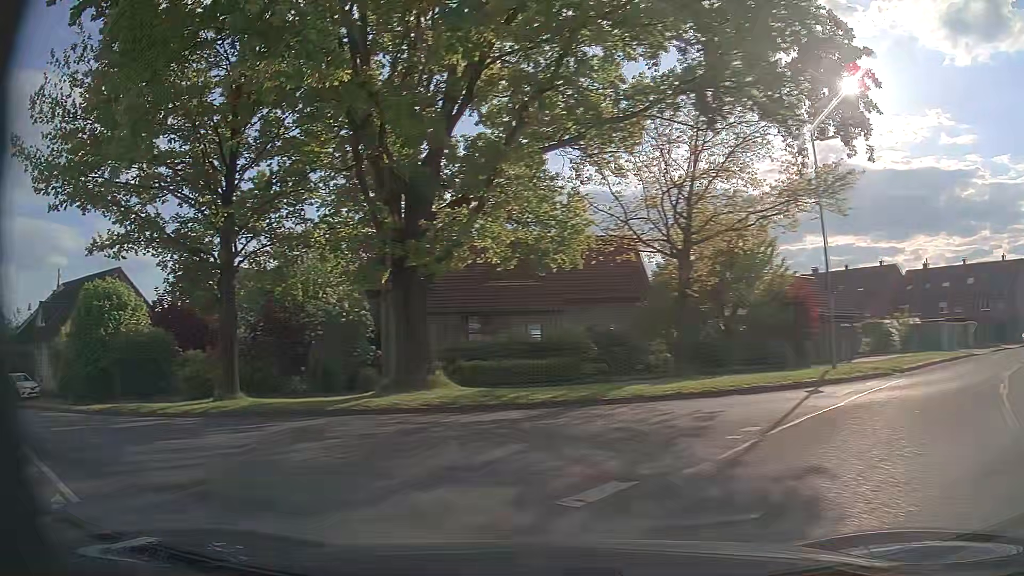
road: tertiary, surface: asphalt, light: Day
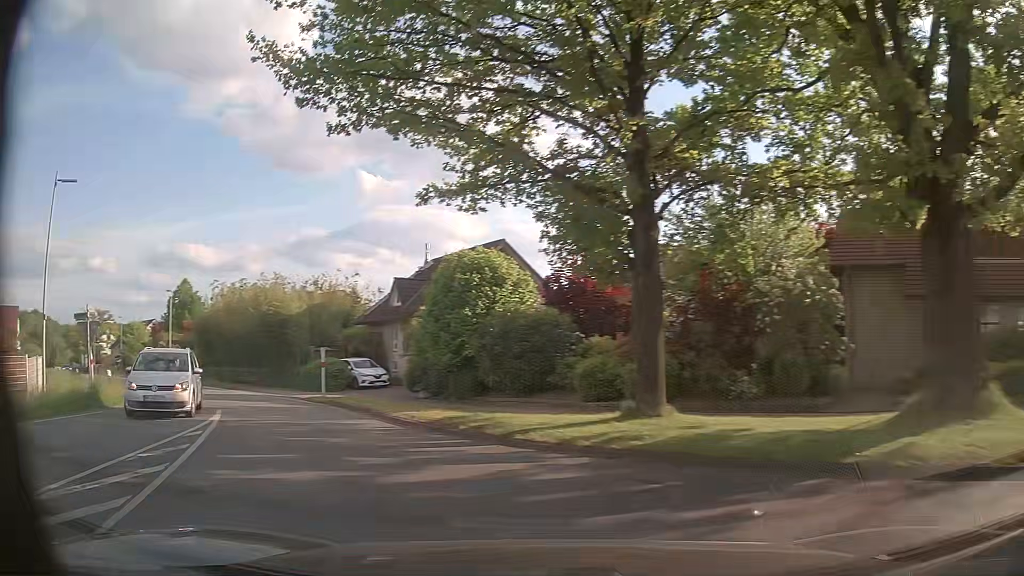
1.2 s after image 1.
(-2.3, +6.8) m; -35°
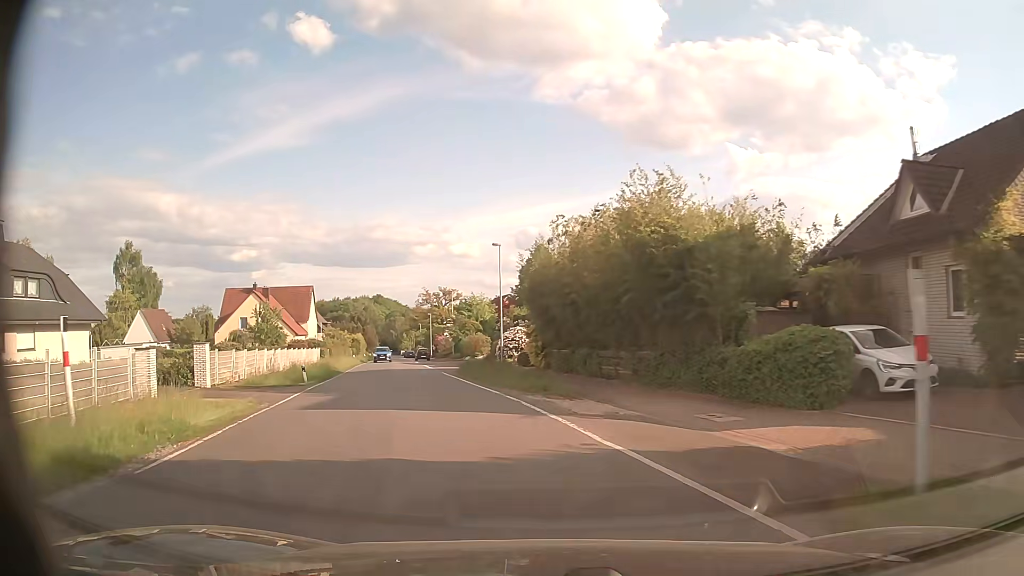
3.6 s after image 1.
(-7.8, +18.6) m; -34°
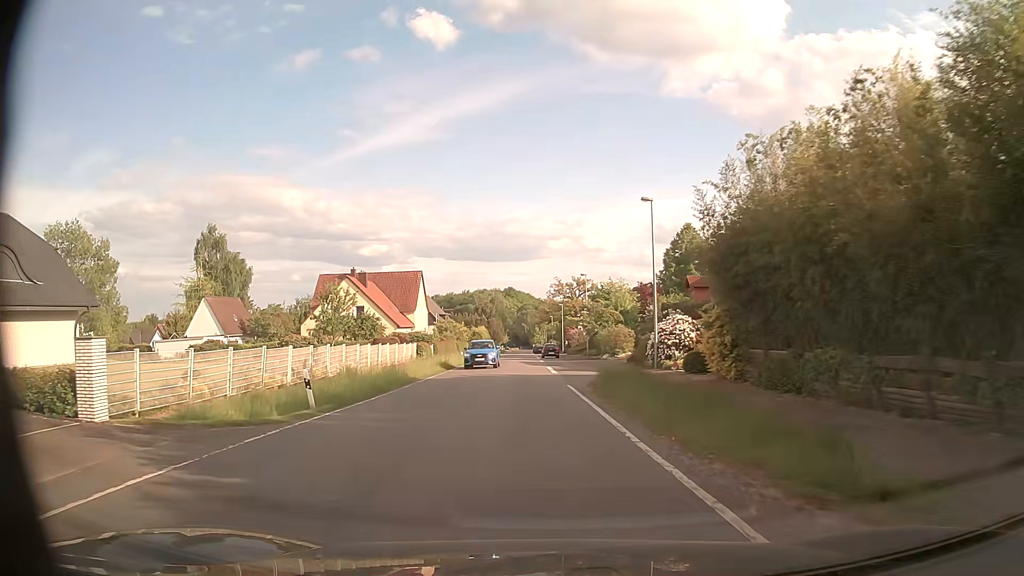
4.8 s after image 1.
(-1.6, +13.6) m; -12°
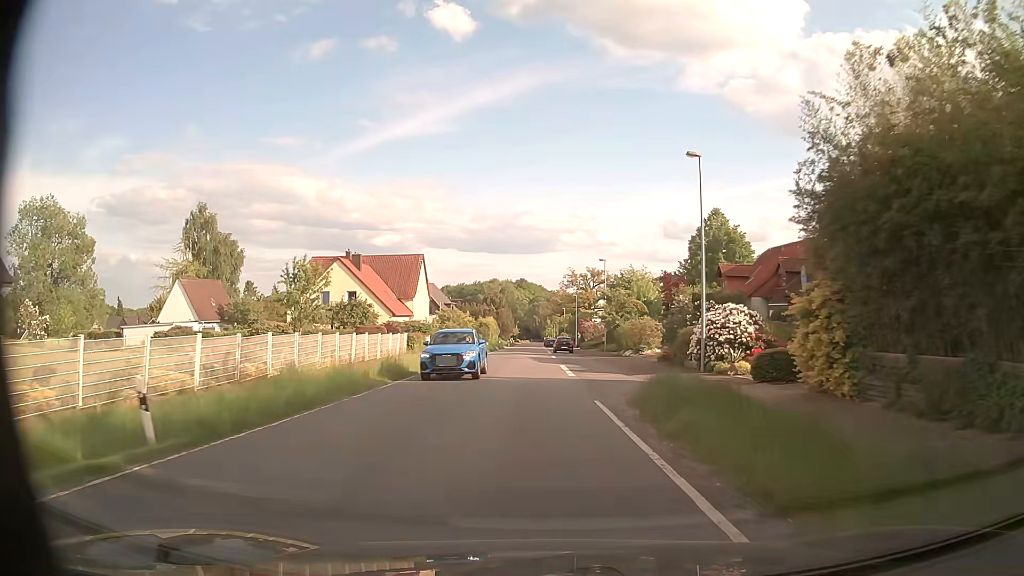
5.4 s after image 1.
(-0.2, +7.6) m; -1°
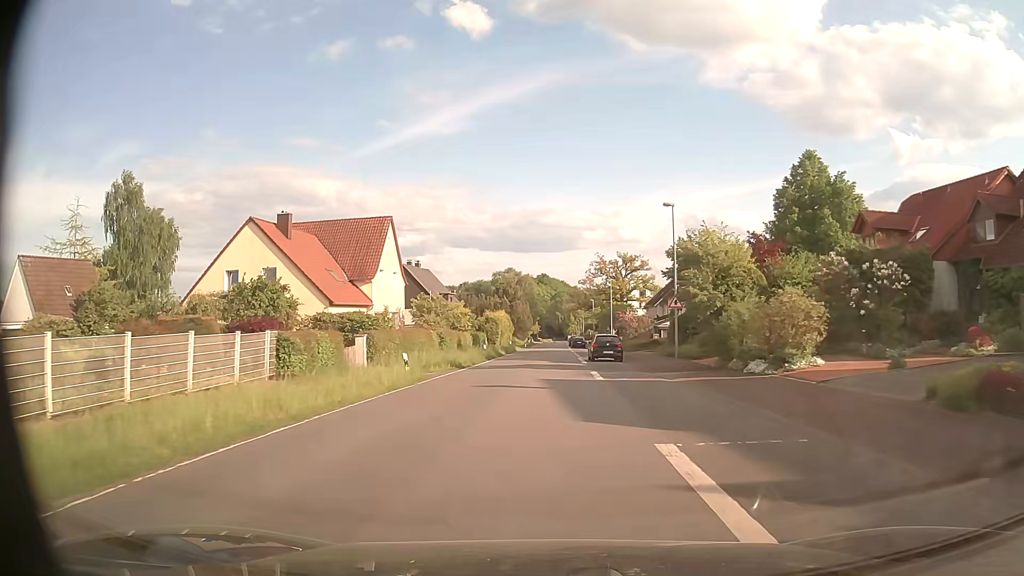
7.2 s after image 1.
(-0.3, +24.4) m; -2°
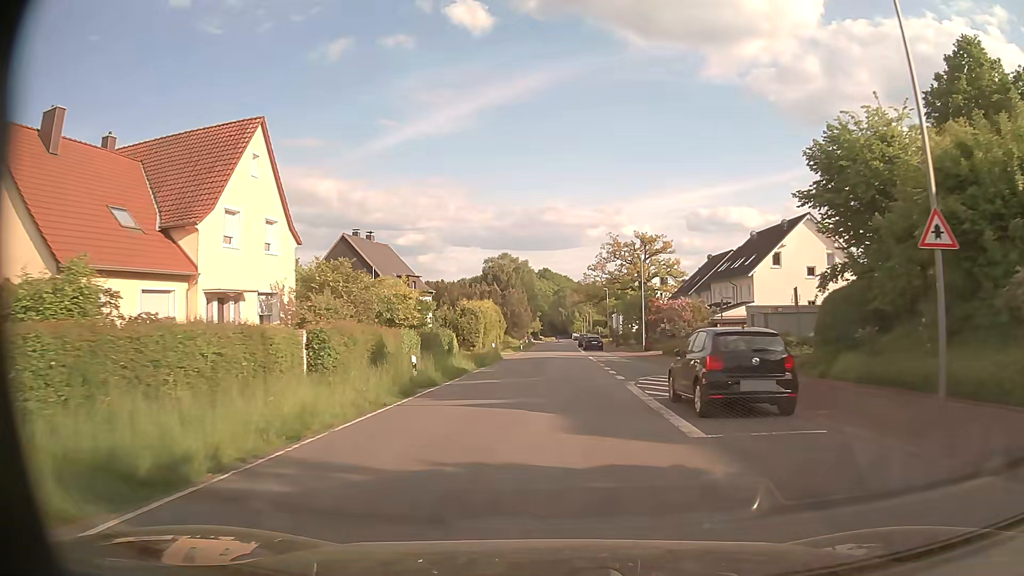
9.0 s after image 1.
(-0.2, +24.7) m; 0°
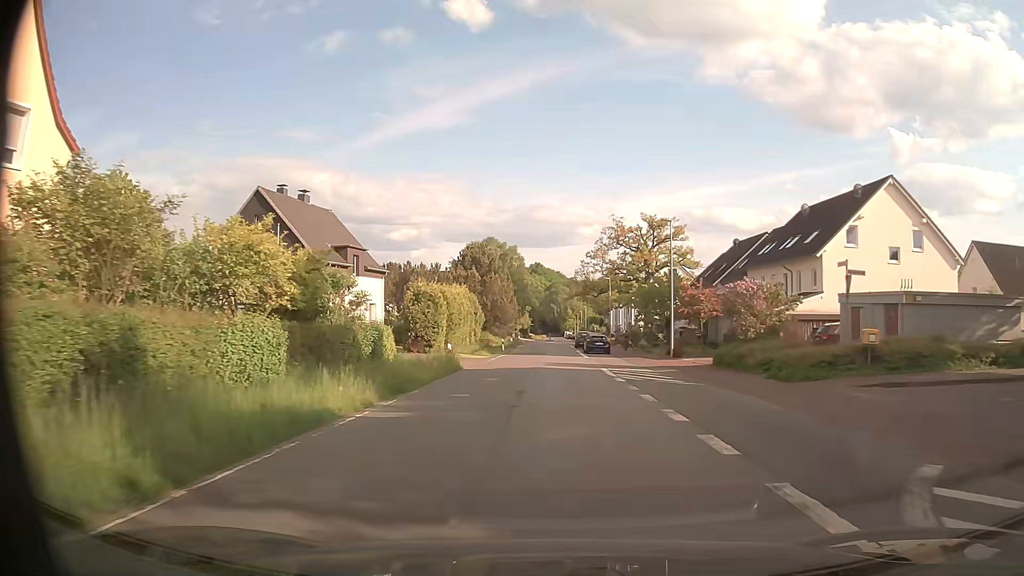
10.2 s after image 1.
(+0.1, +16.2) m; +1°
(0, +10) (0, +20) (0, +30) (0, +40) (0, +50) (+1, +60) (+1, +70) (+1, +80) (+2, +90) (+2, +100) m
